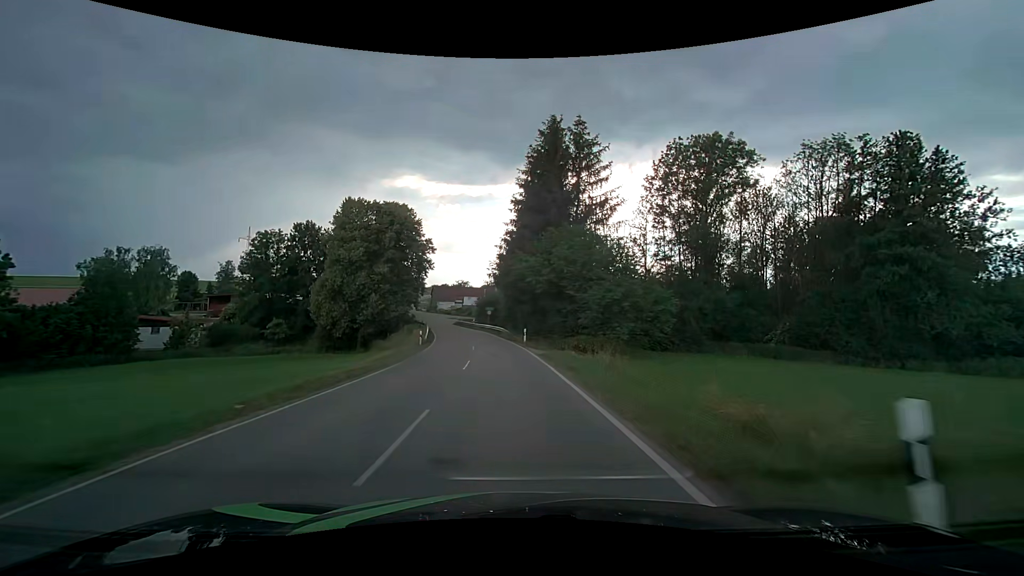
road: tertiary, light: Day
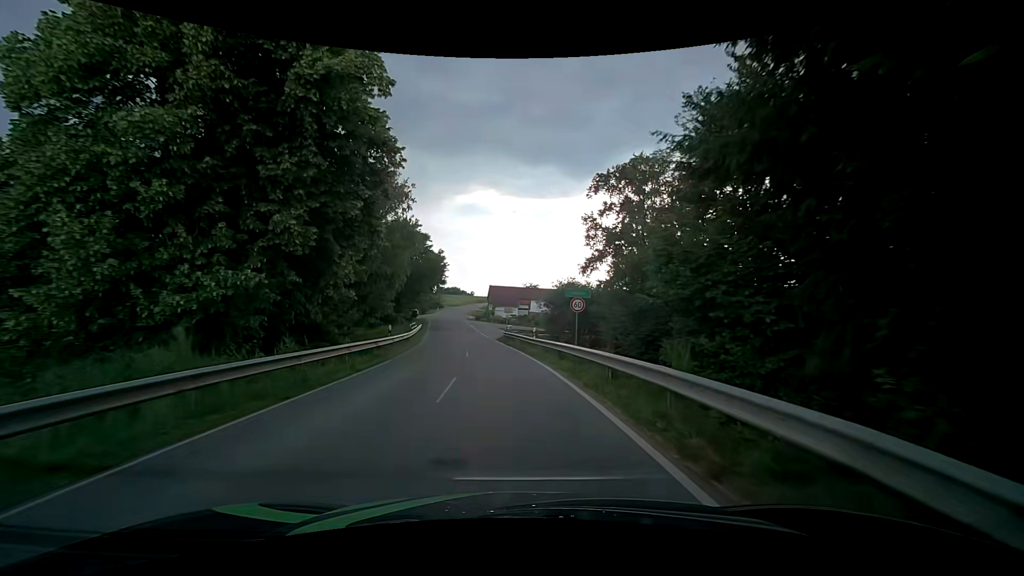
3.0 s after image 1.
(-2.6, +43.5) m; -7°
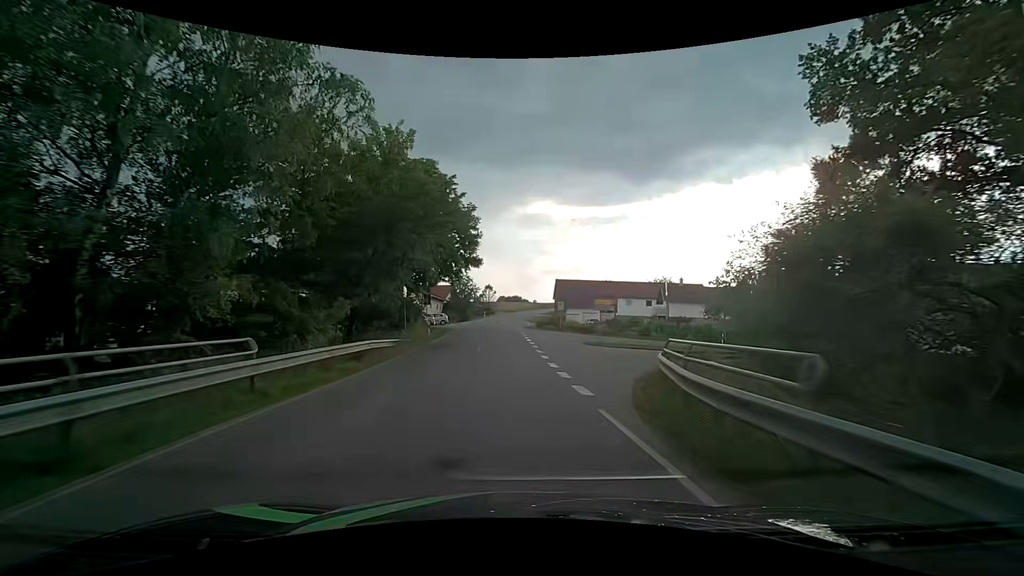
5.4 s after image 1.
(-2.9, +35.0) m; -8°
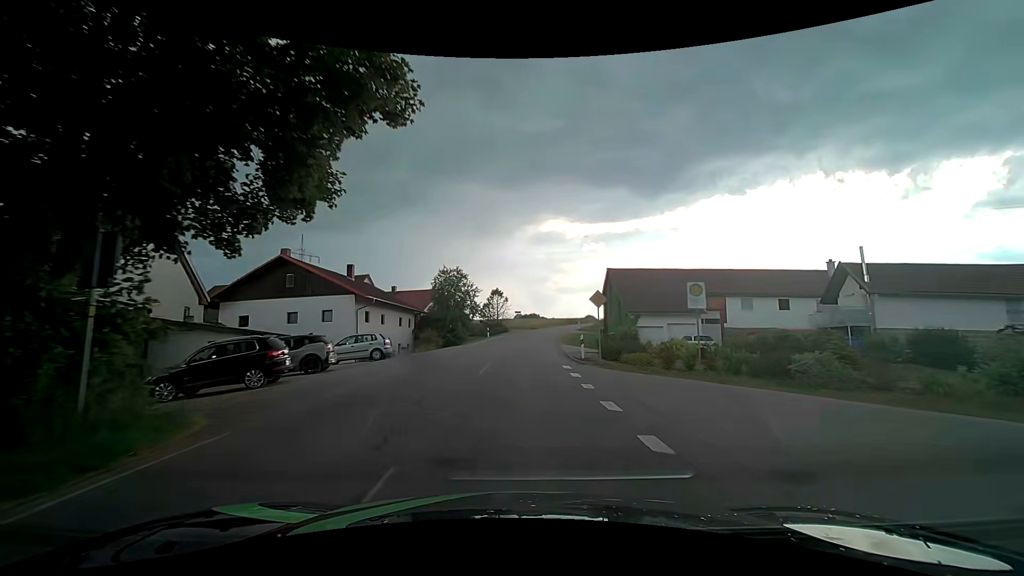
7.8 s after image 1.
(-0.8, +34.7) m; -1°
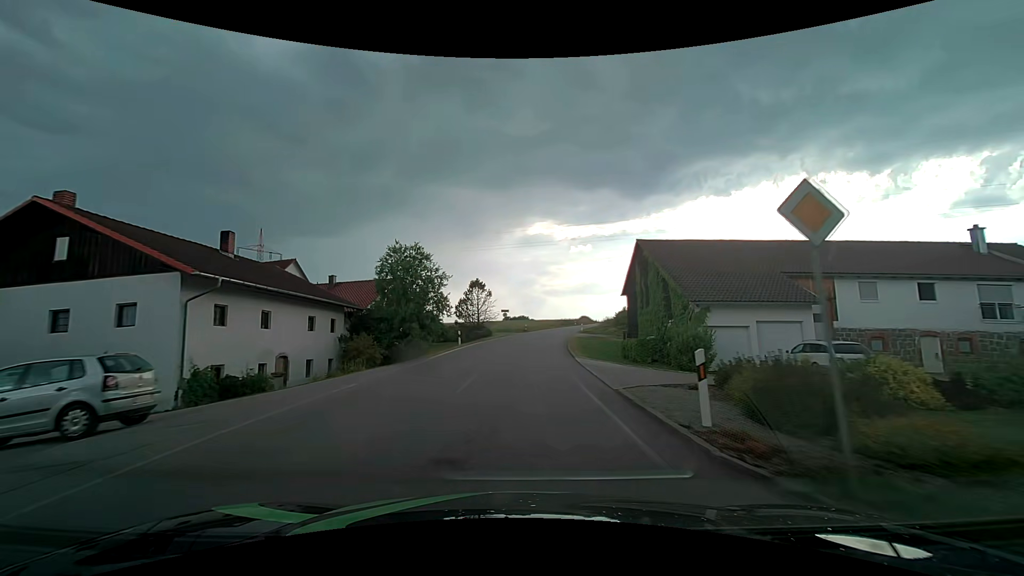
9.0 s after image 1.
(0.0, +16.6) m; +1°
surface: asphalt
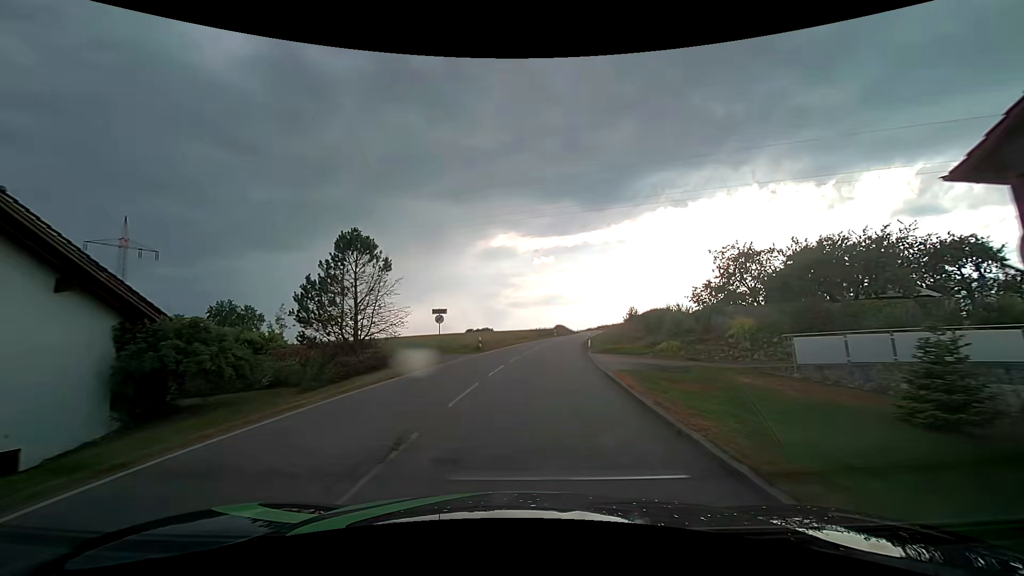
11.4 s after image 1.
(+1.1, +31.5) m; +4°
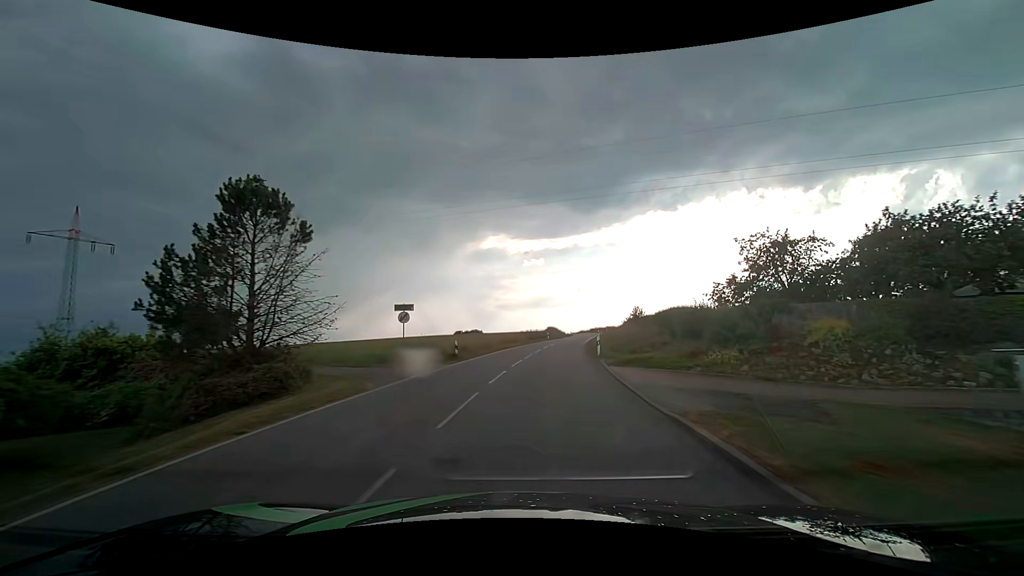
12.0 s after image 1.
(0.0, +7.7) m; +1°
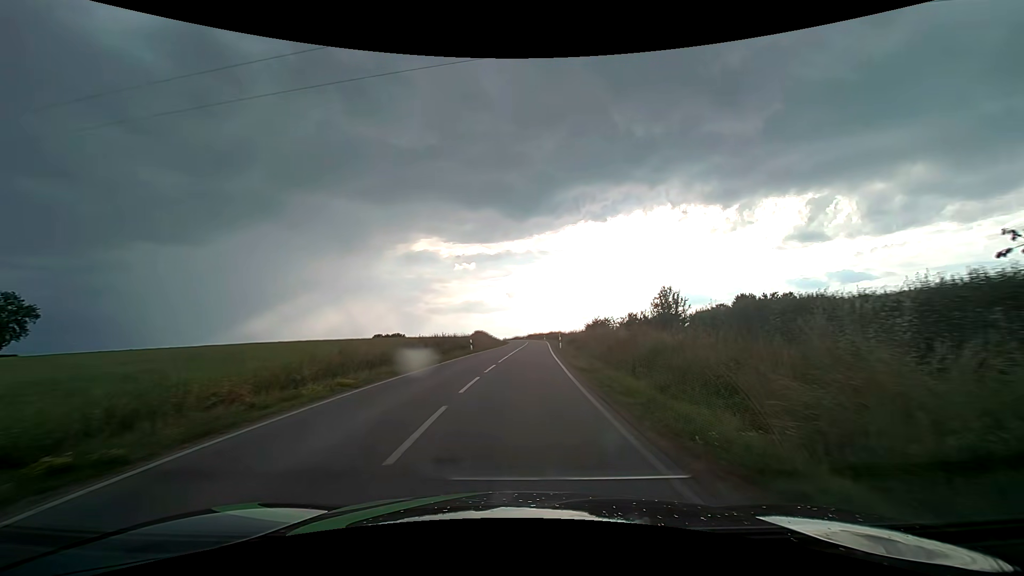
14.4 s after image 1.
(+2.3, +31.9) m; +8°
(0, +10) (0, +20) (+1, +30) (+1, +40) (+2, +50) (+2, +60) (+3, +70) (+3, +80) (+3, +90) (+3, +100) m
